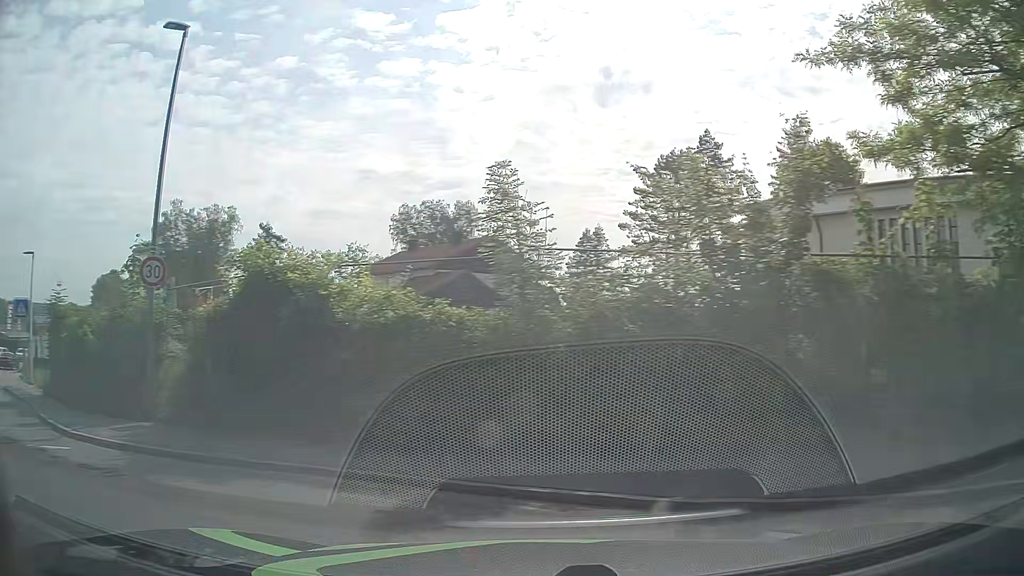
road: tertiary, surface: asphalt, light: Day
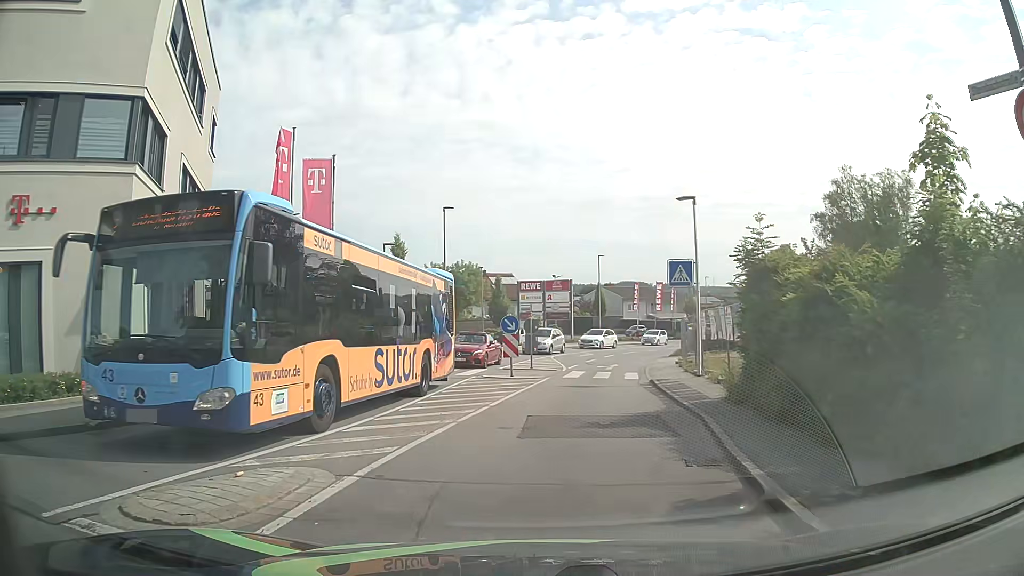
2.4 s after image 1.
(-4.9, +6.8) m; -58°
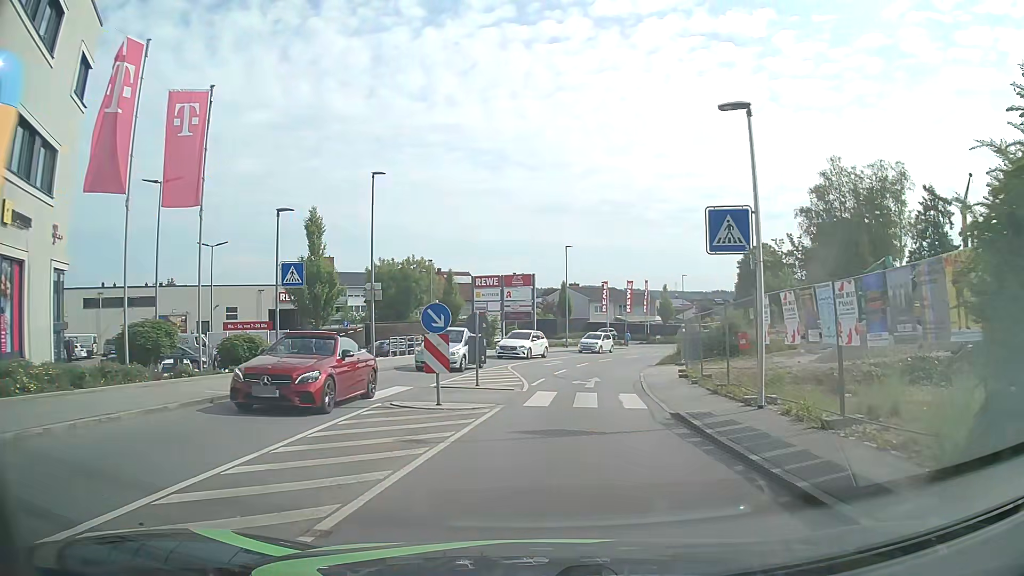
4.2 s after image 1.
(+0.3, +9.0) m; +5°
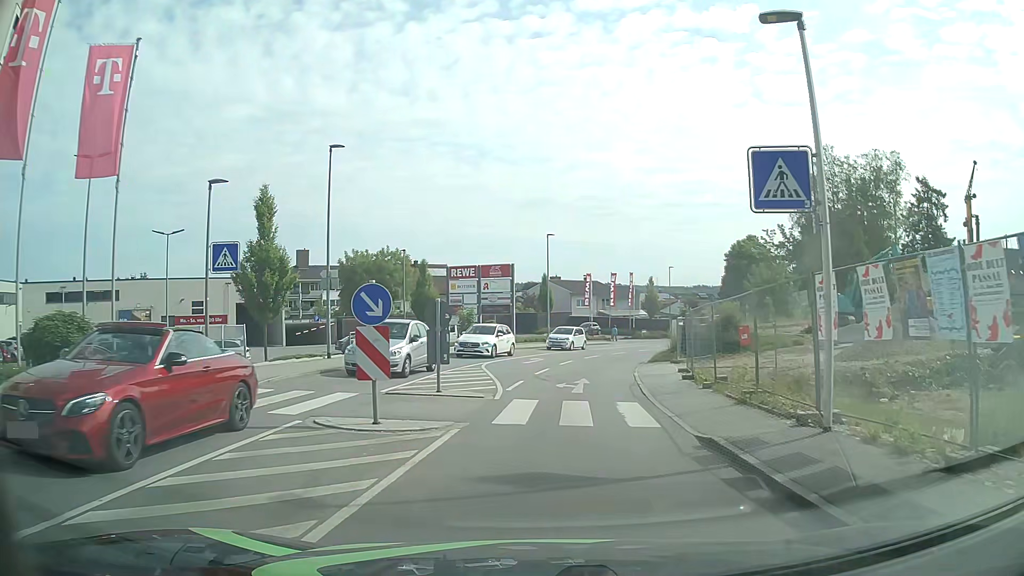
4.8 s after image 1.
(0.0, +3.7) m; 0°
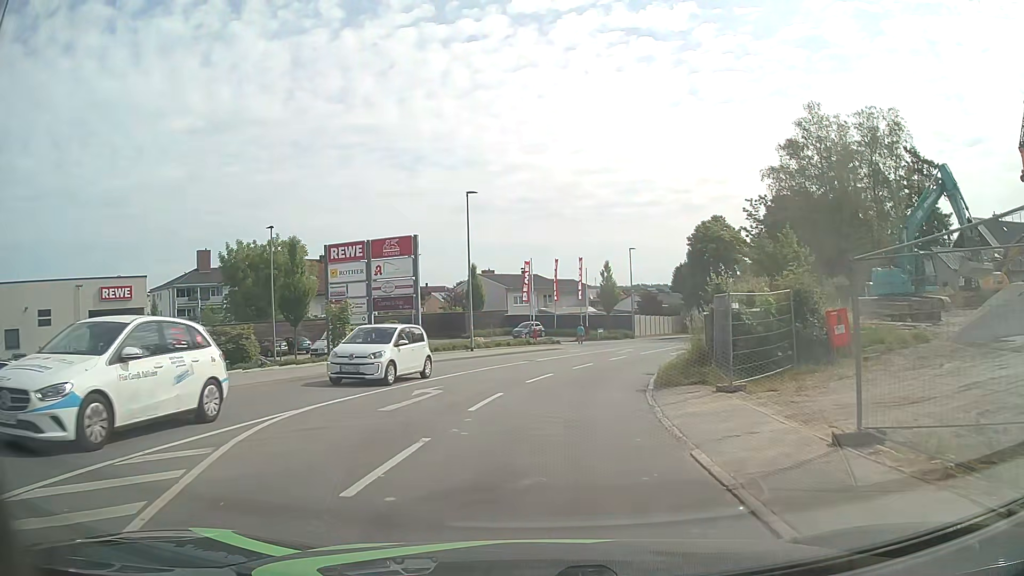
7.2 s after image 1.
(+1.3, +16.3) m; +7°
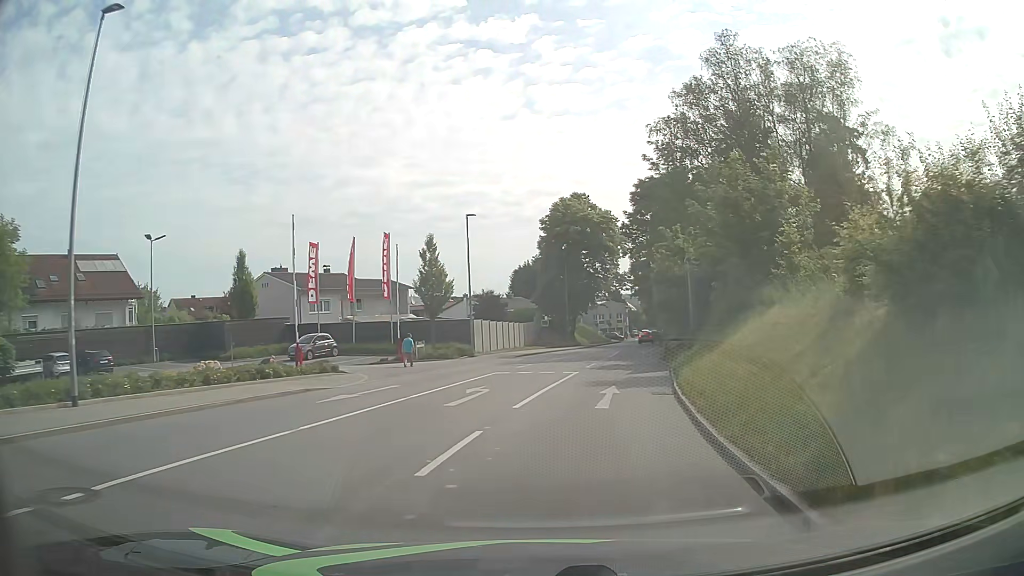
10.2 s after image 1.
(+2.1, +22.6) m; +14°
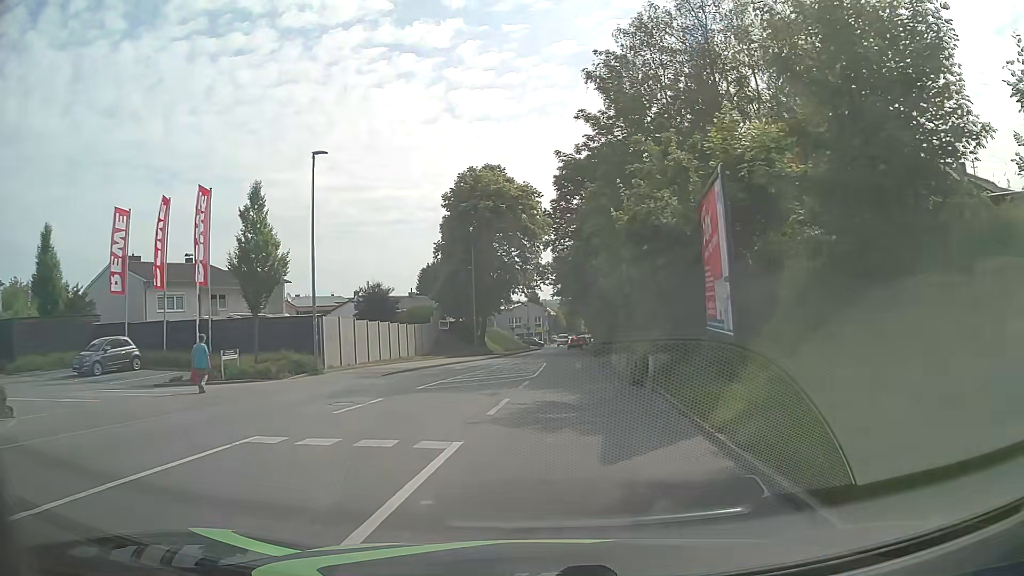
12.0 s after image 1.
(+1.2, +14.4) m; +8°
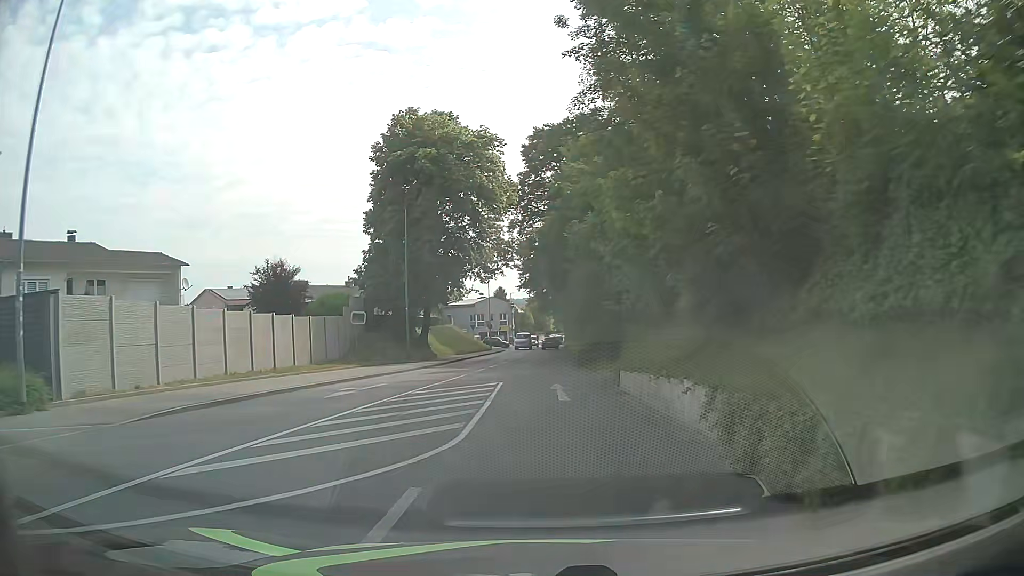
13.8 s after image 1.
(+0.3, +14.3) m; +3°
